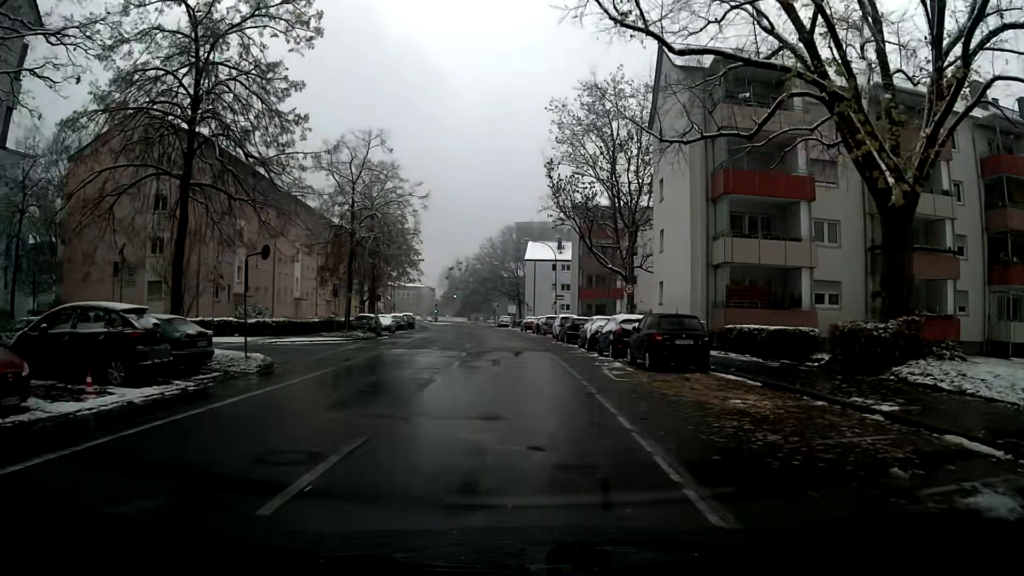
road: residential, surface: asphalt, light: Day
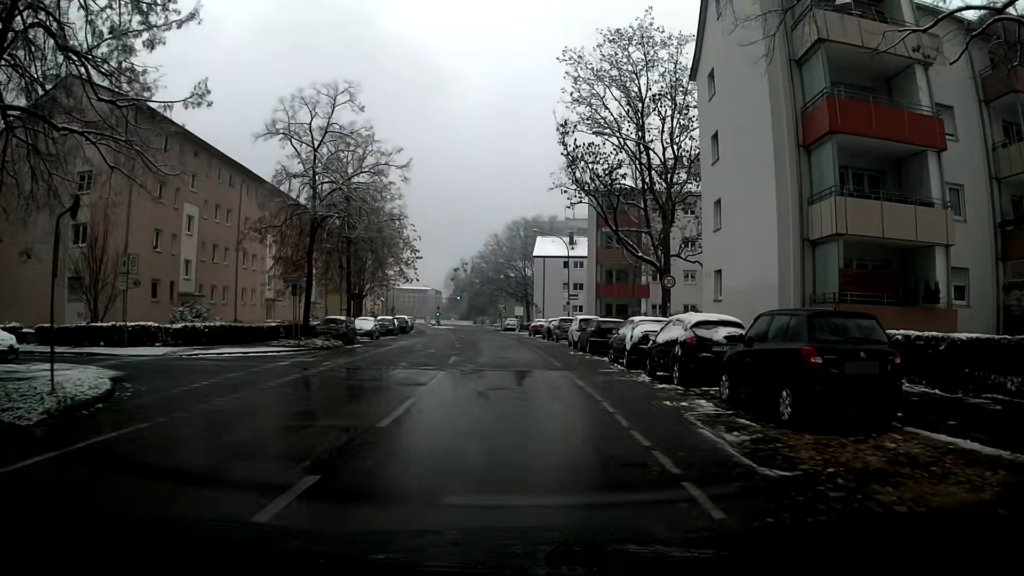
(0.0, +9.2) m; 0°
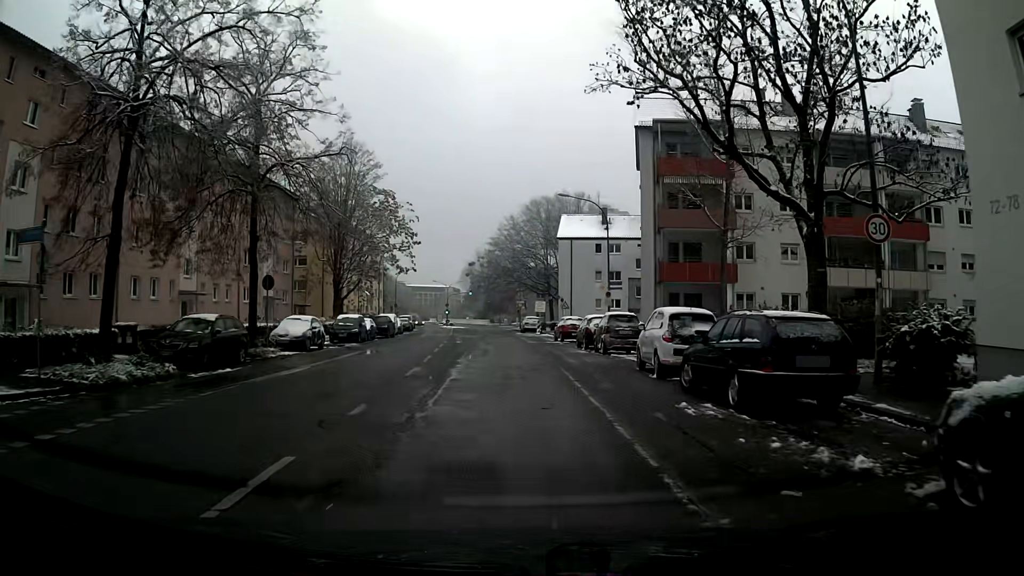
(-0.2, +17.7) m; -2°
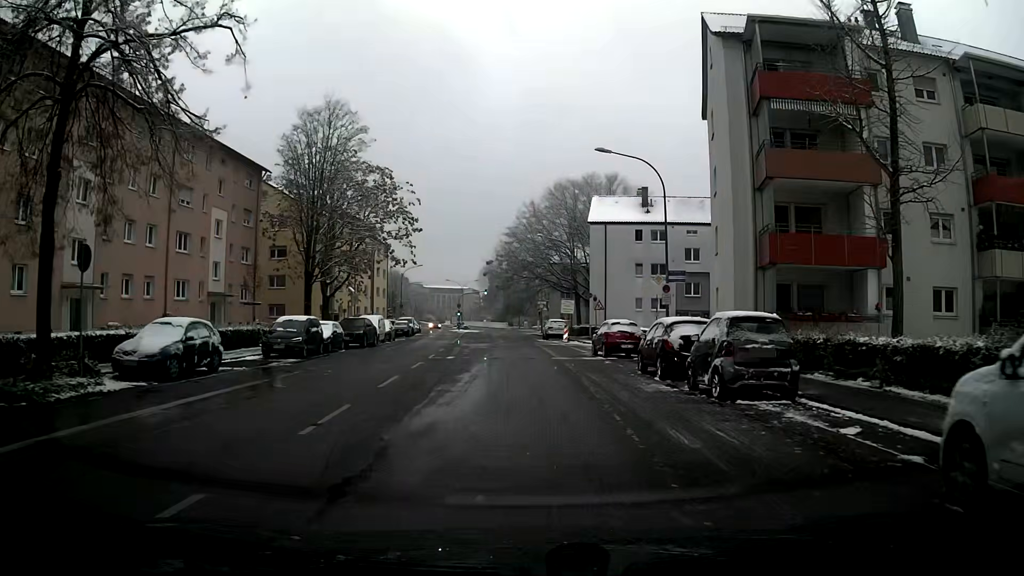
(-0.2, +13.2) m; -1°
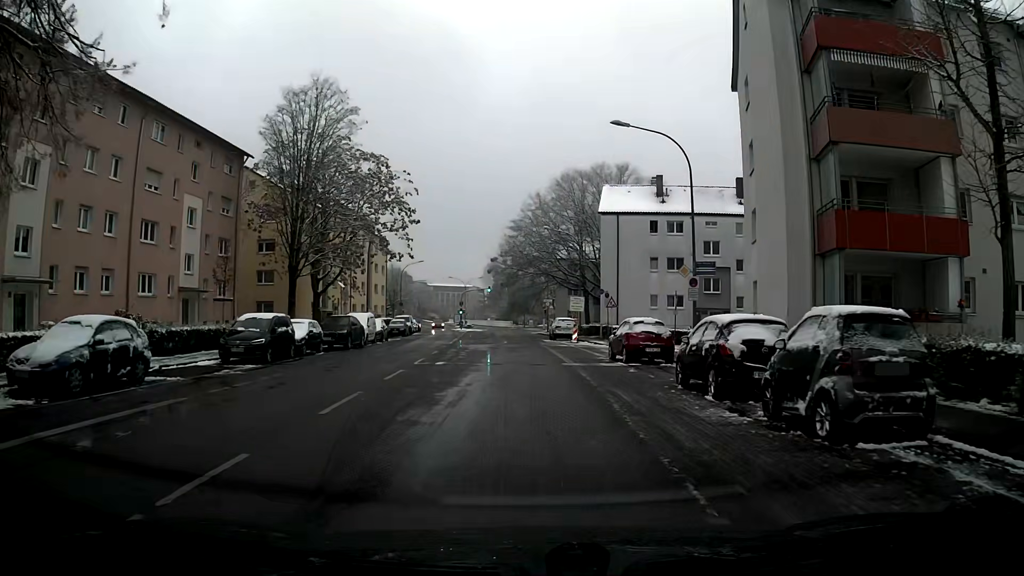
(0.0, +4.4) m; 0°
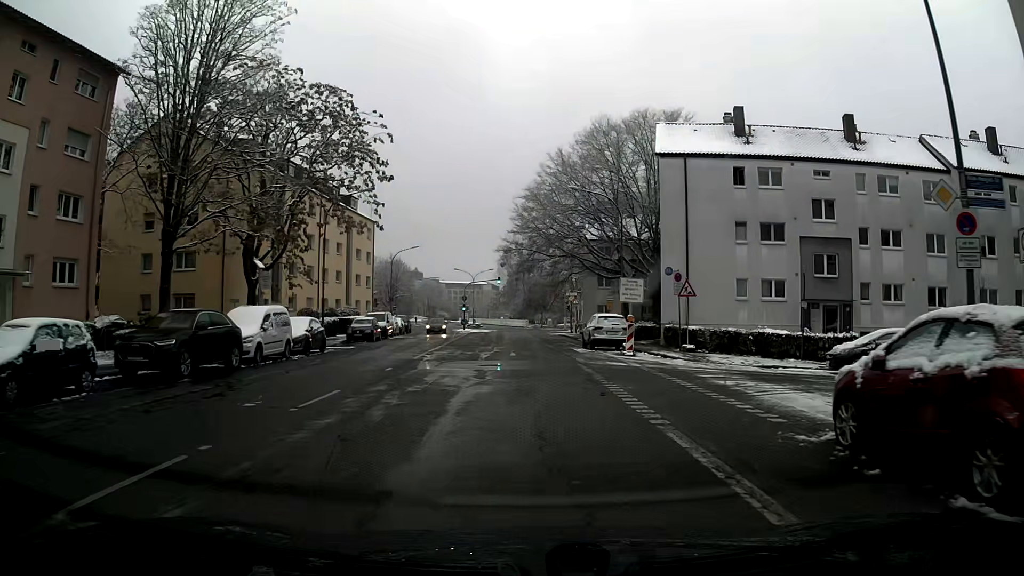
(-0.3, +18.1) m; -2°
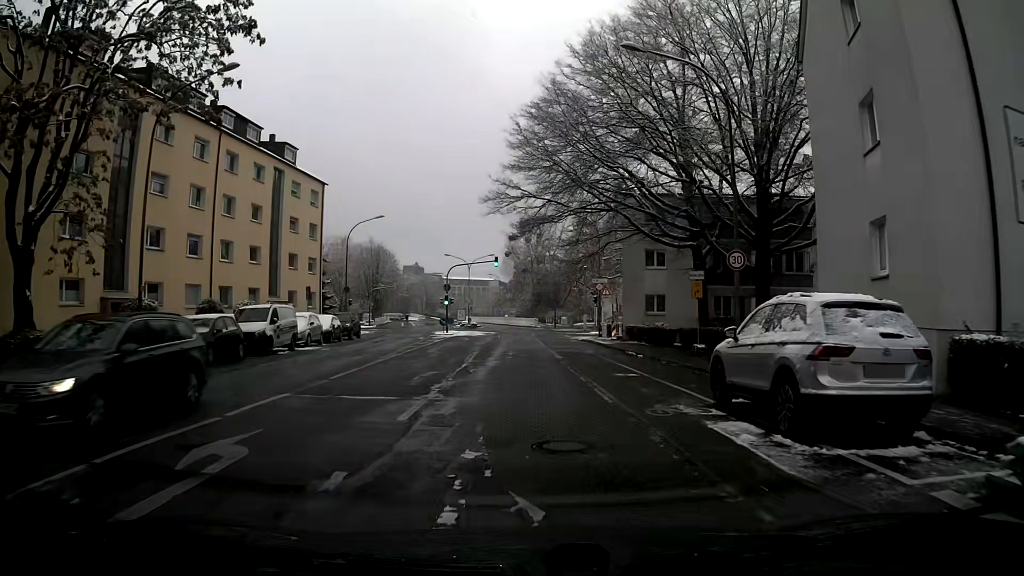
(+0.3, +23.1) m; -1°
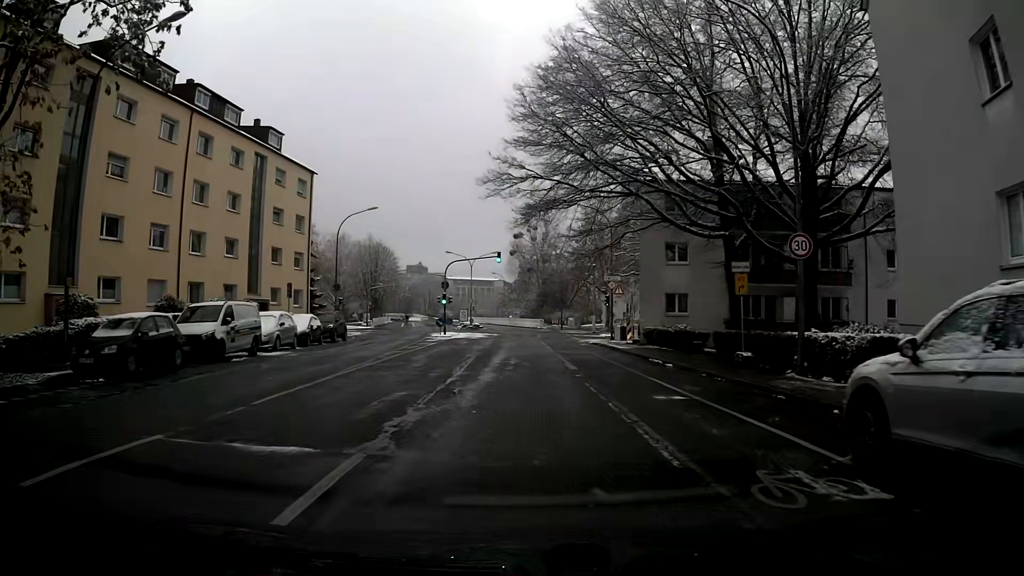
(0.0, +4.7) m; -1°
(0, +10) (0, +20) (0, +30) (-1, +40) (-1, +50) (-1, +60) (-2, +70) (-3, +80) (-4, +90) (-6, +100) m
